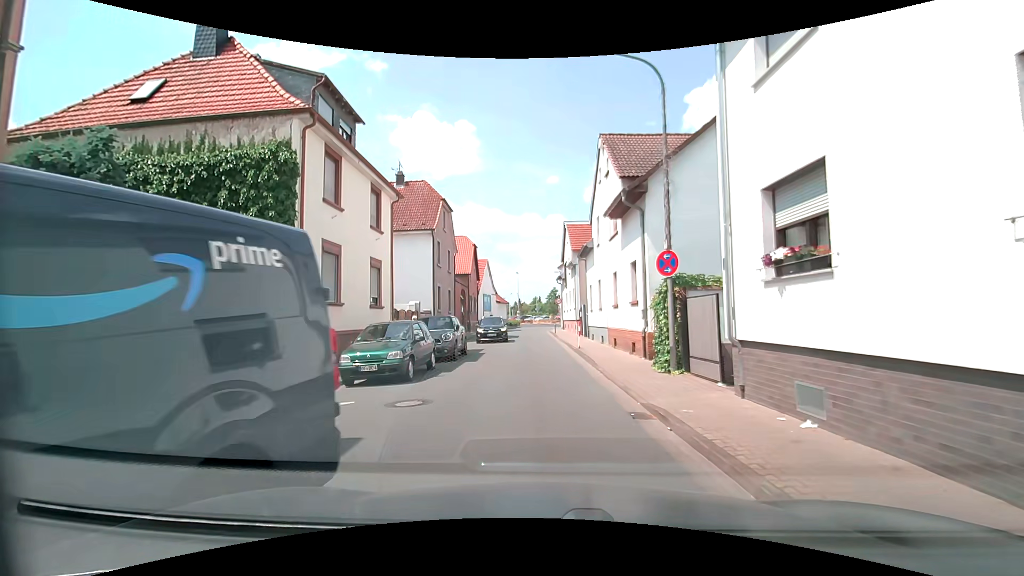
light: Day
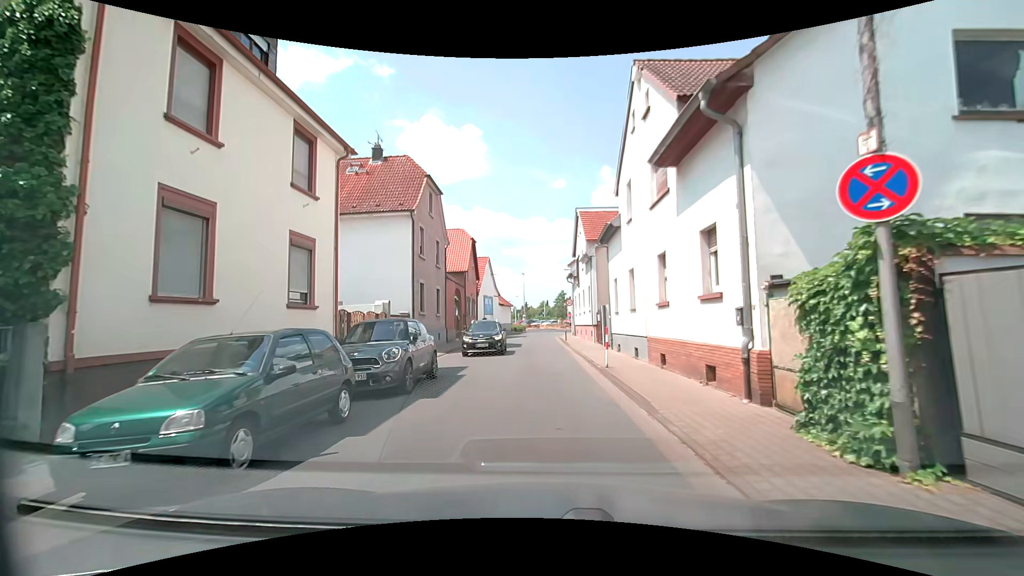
(+0.1, +7.0) m; 0°
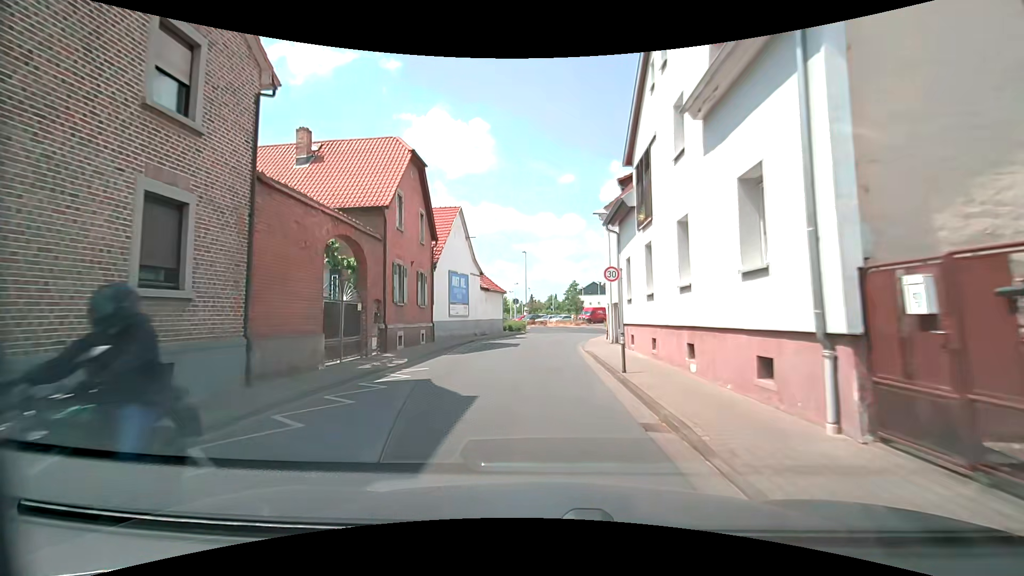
(+0.6, +23.5) m; +1°
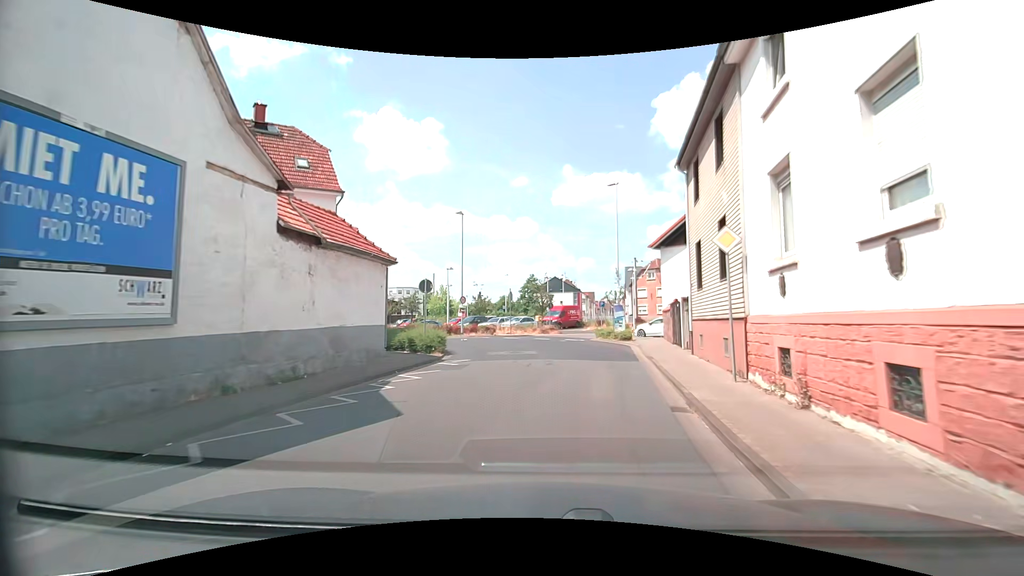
(+0.3, +25.1) m; +4°
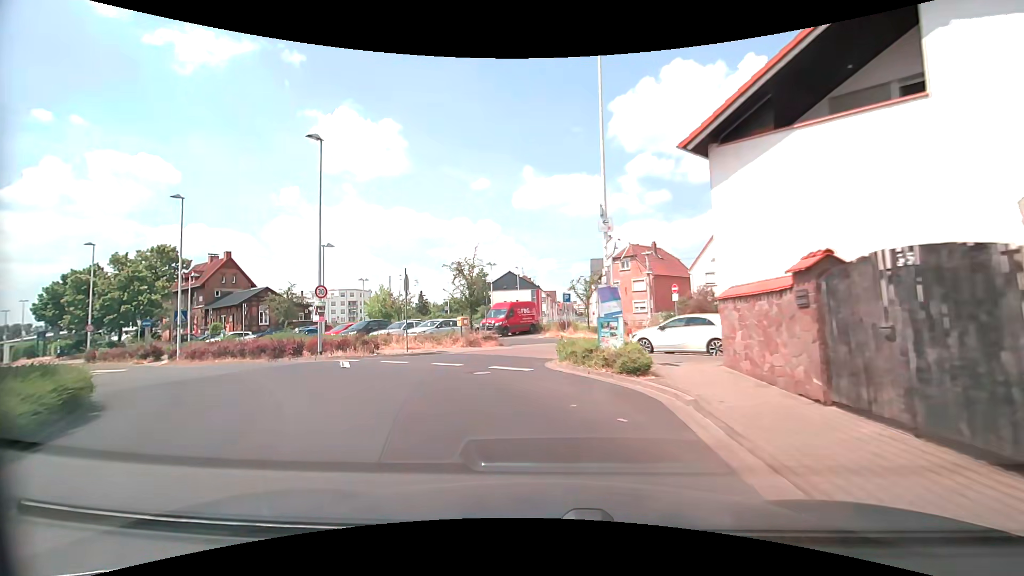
(+1.6, +17.0) m; +4°
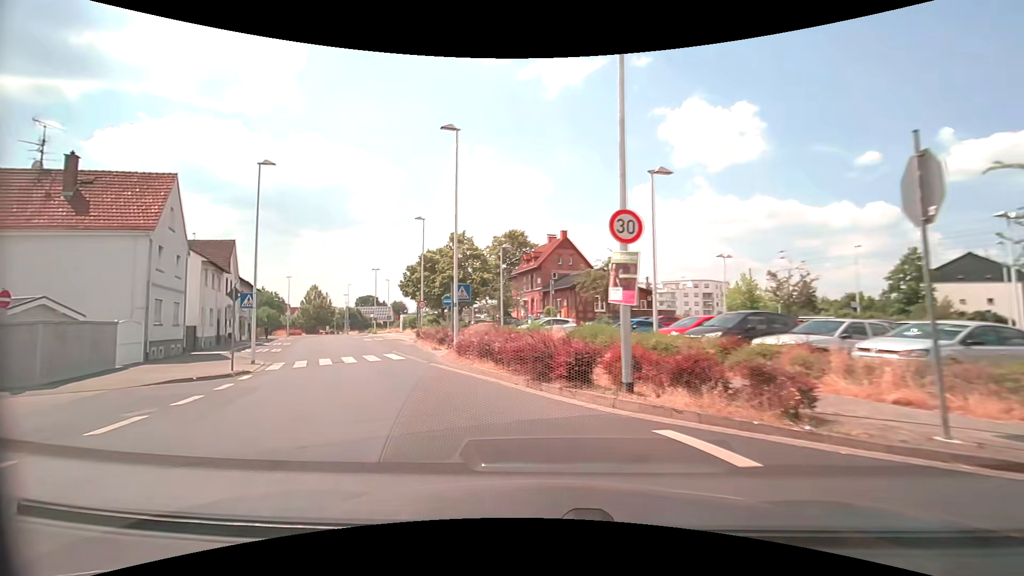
(-3.9, +14.4) m; -37°
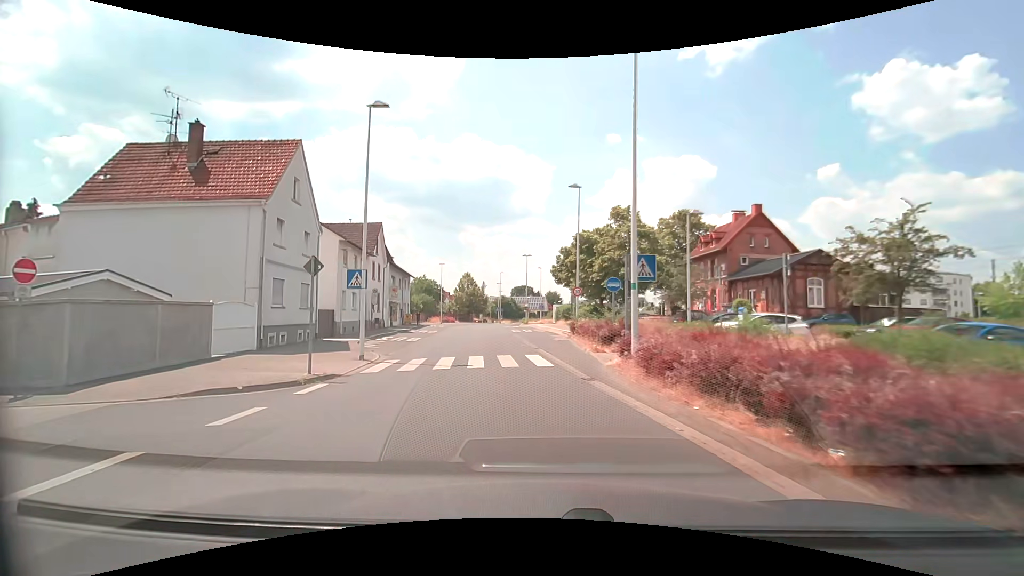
(-1.3, +7.6) m; -17°
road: tertiary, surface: asphalt
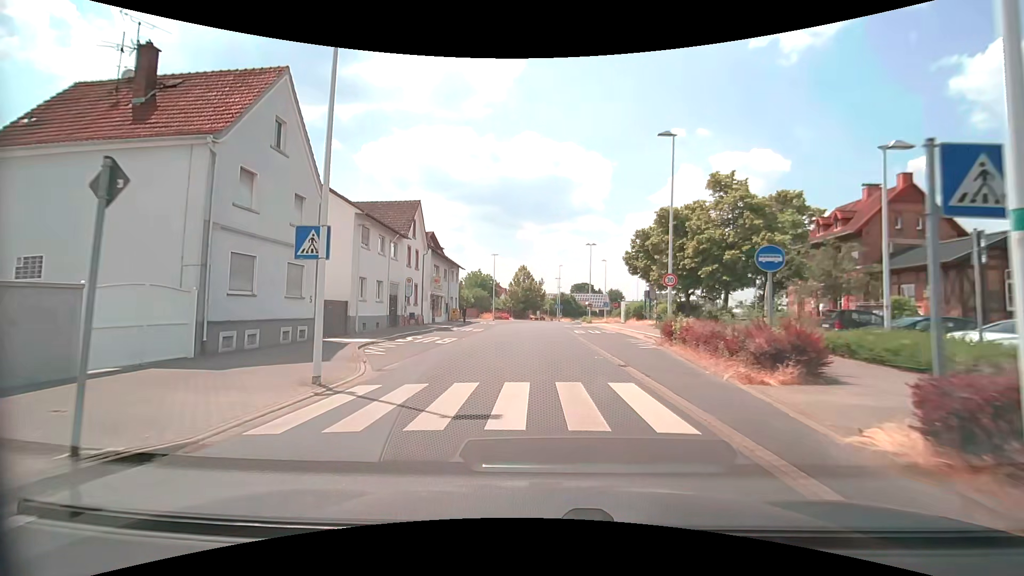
(-0.6, +8.5) m; -7°
(0, +10) (0, +20) (0, +30) (0, +40) (0, +50) (+1, +60) (+3, +70) (+7, +79) (+10, +89) (+10, +98) m
